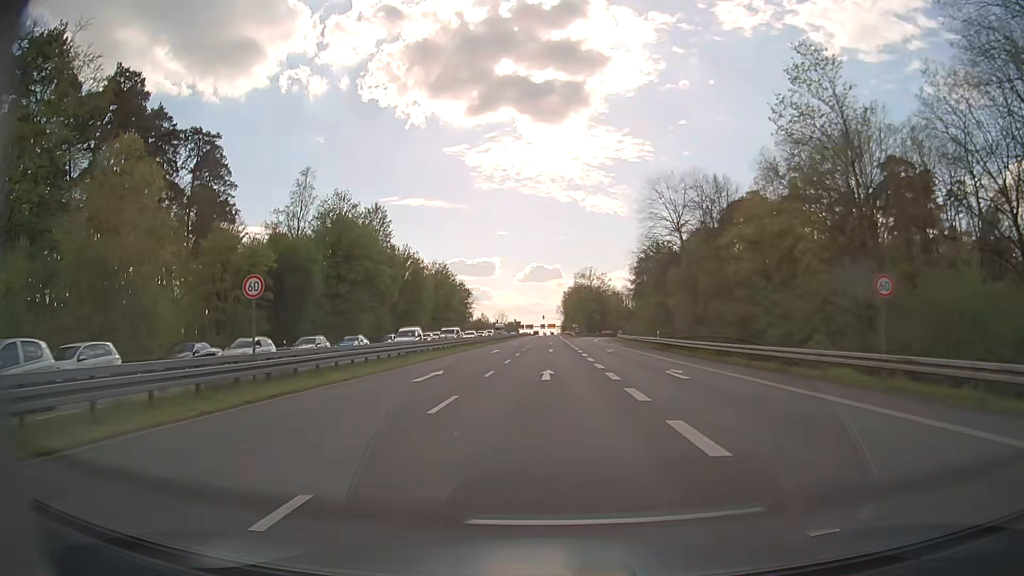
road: secondary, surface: asphalt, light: Day
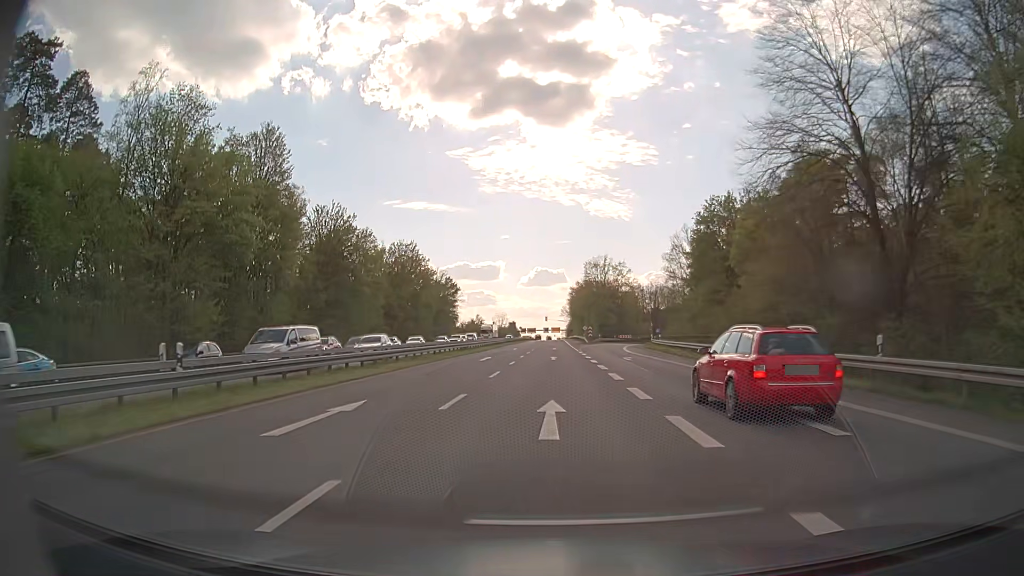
(-0.2, +35.3) m; 0°
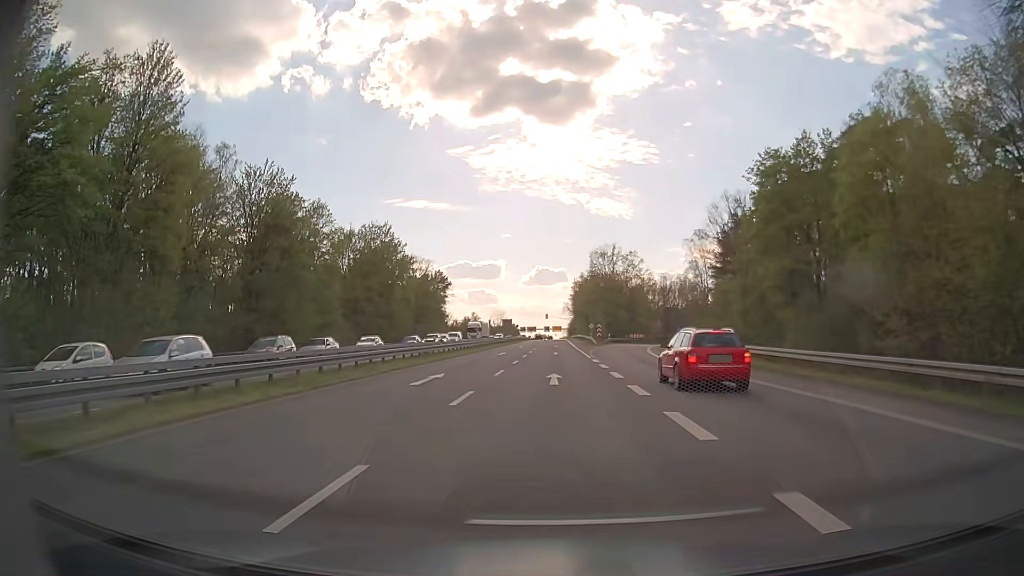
(0.0, +17.2) m; 0°
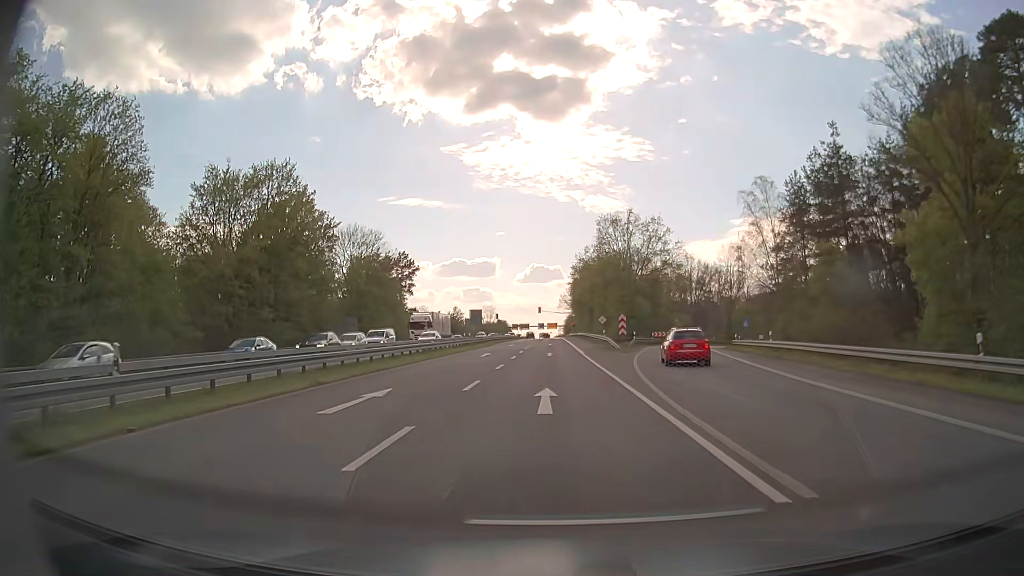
(+0.2, +33.0) m; +1°
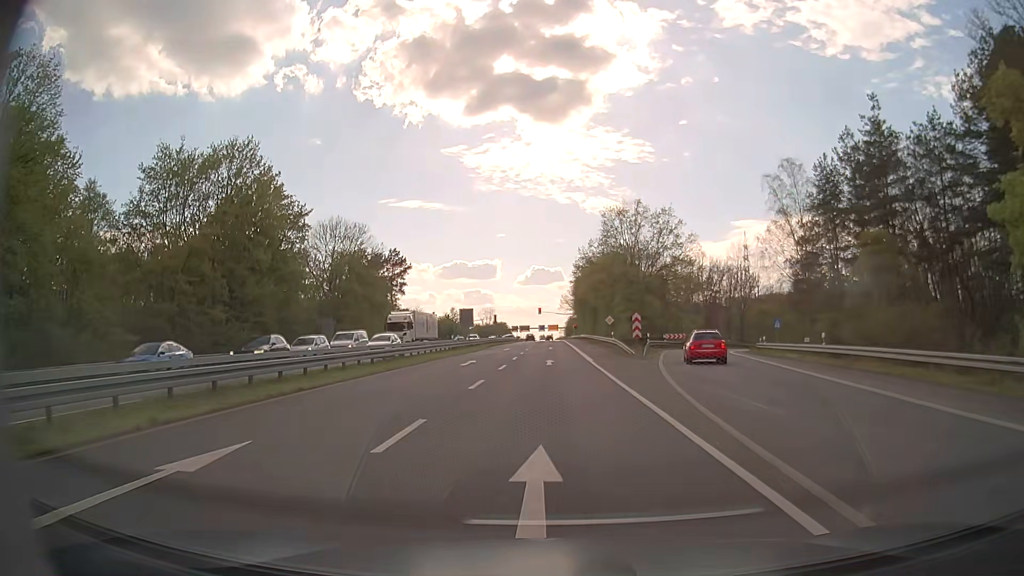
(0.0, +7.9) m; 0°
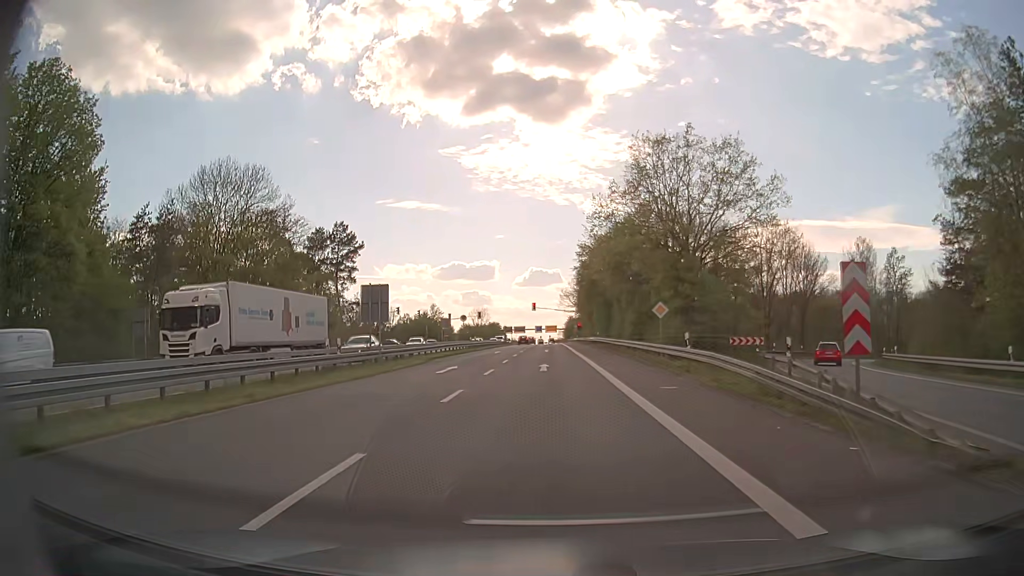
(0.0, +30.1) m; 0°
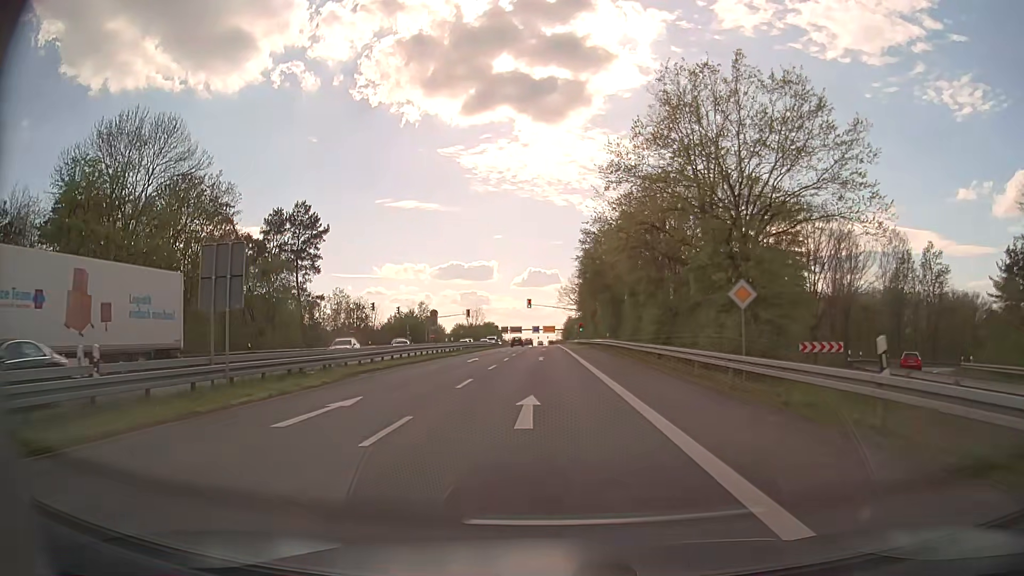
(0.0, +14.1) m; 0°
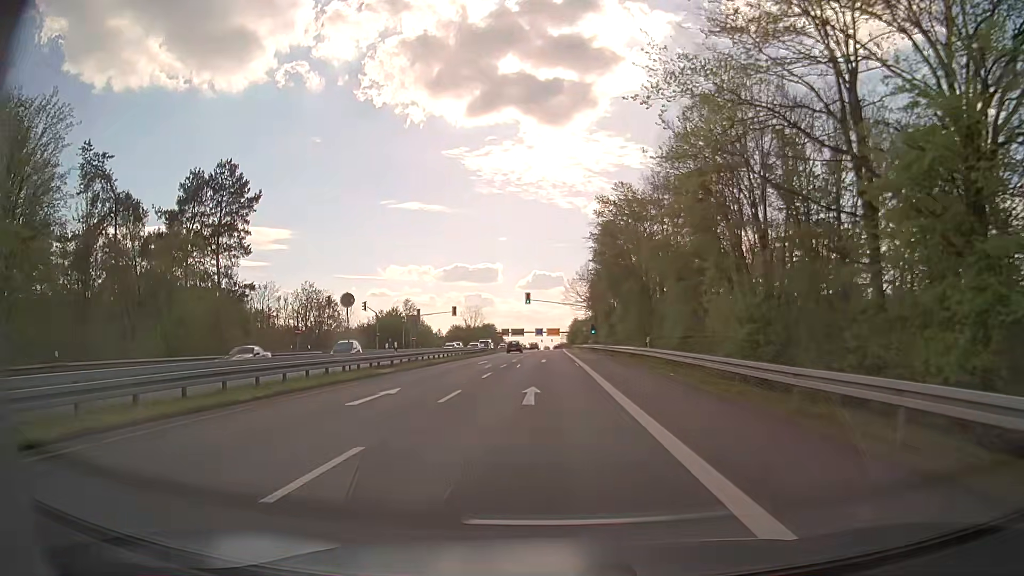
(0.0, +20.7) m; 0°
(0, +10) (0, +20) (0, +30) (0, +40) (0, +50) (0, +60) (0, +70) (0, +80) (0, +90) (0, +100) m
